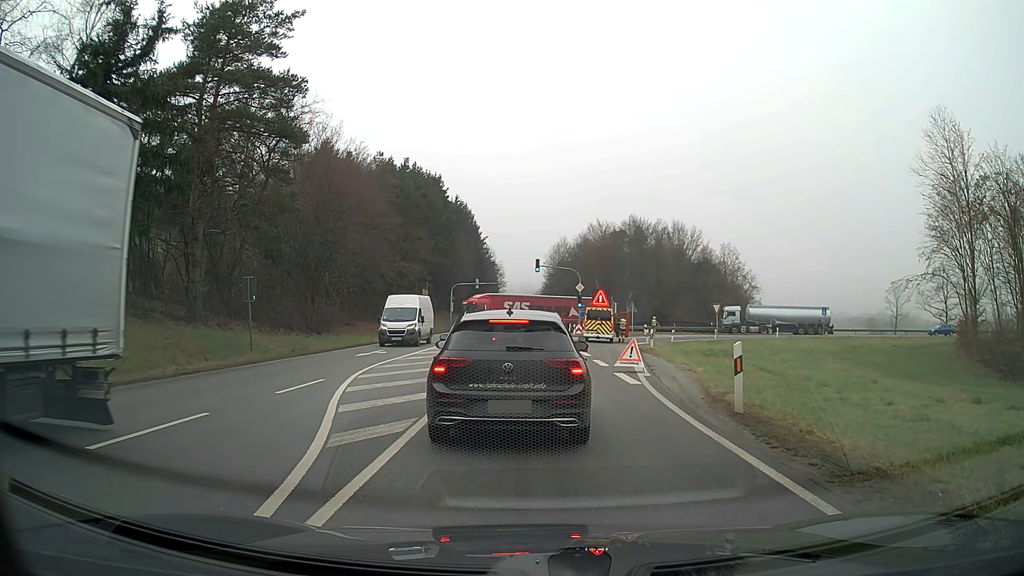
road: primary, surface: asphalt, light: Day
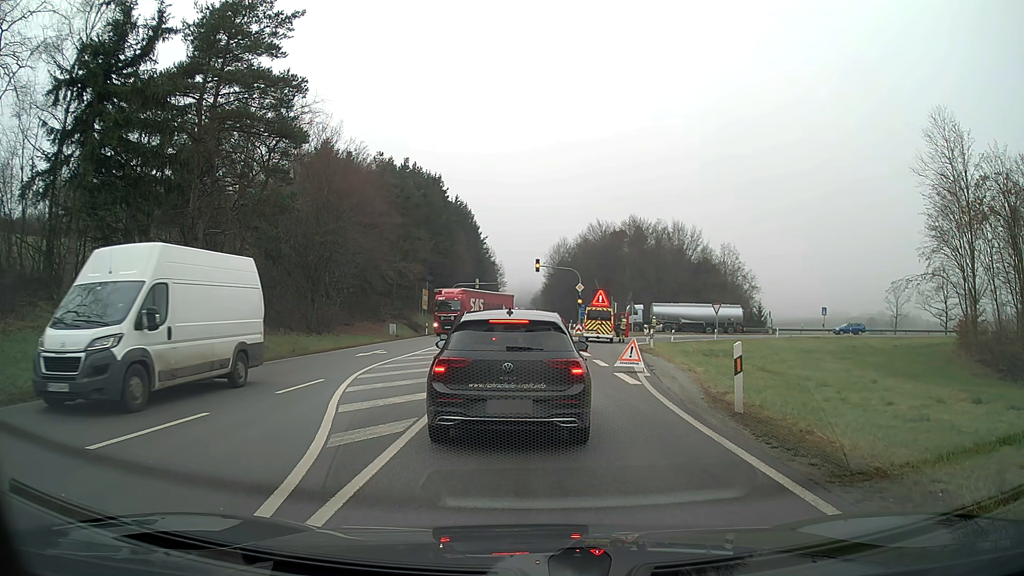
(0.0, 0.0) m; 0°
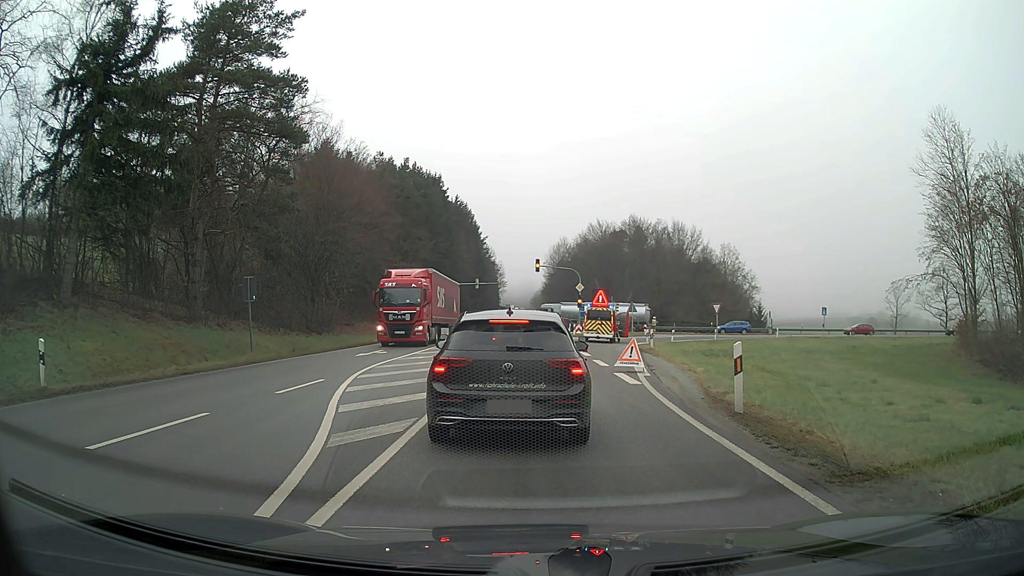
(0.0, 0.0) m; 0°
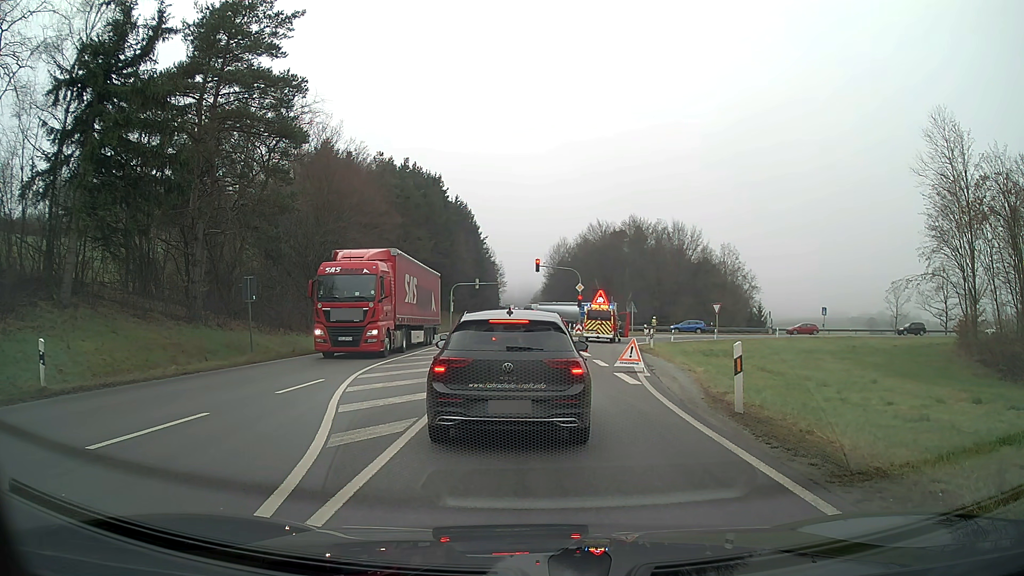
(0.0, 0.0) m; 0°
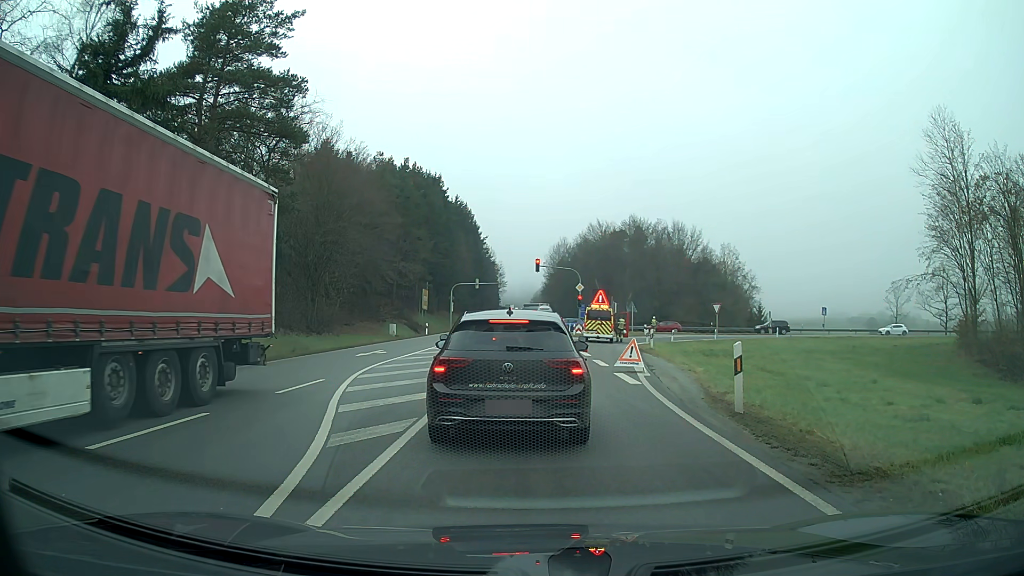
(0.0, 0.0) m; 0°
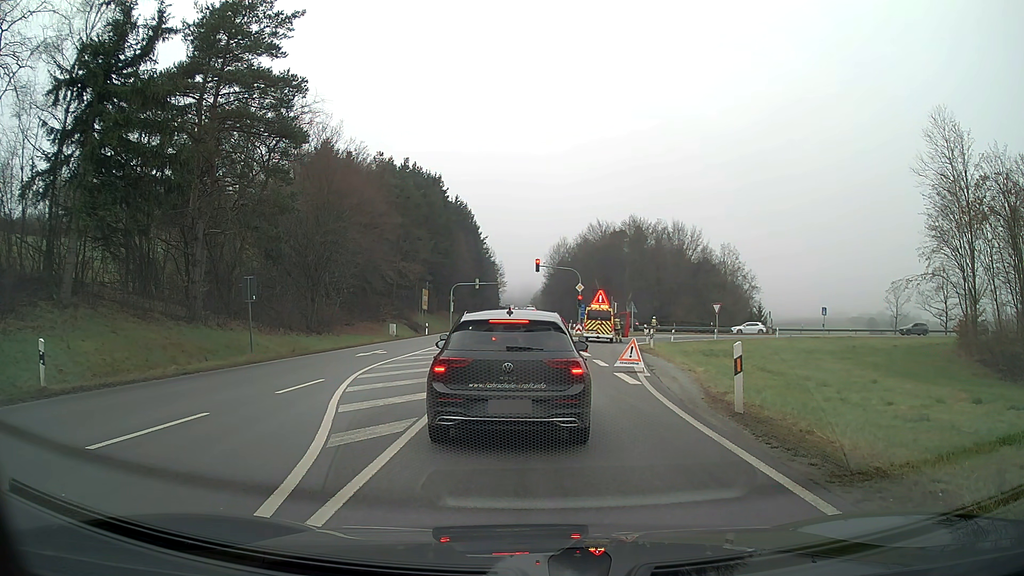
(0.0, 0.0) m; 0°
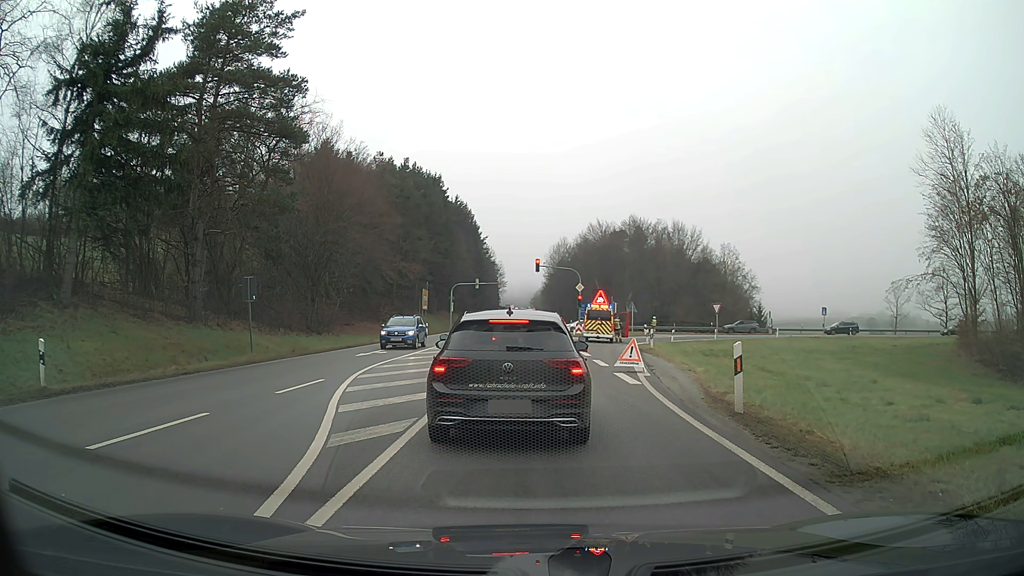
(0.0, 0.0) m; 0°
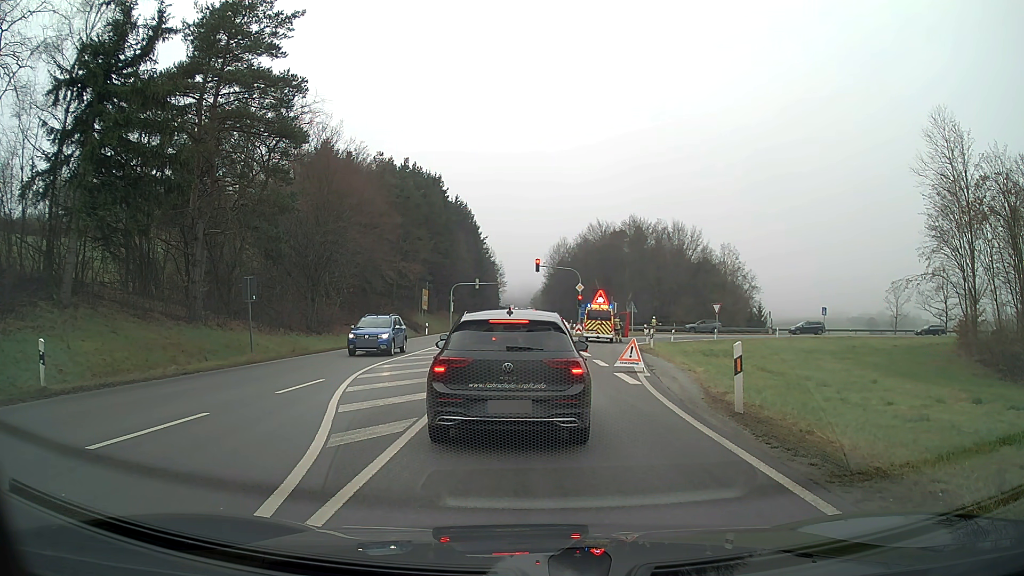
(0.0, 0.0) m; 0°
